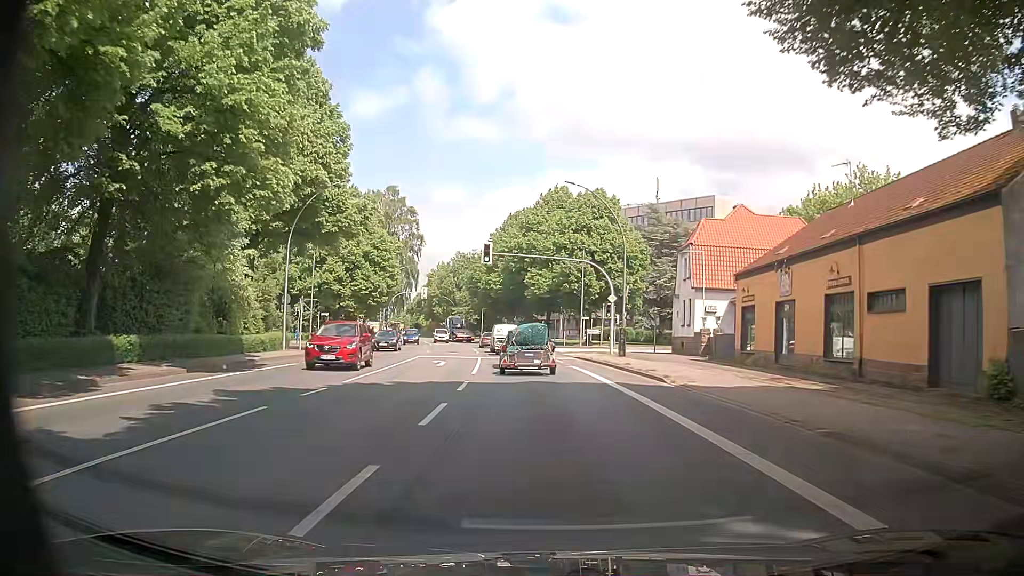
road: primary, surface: asphalt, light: Day
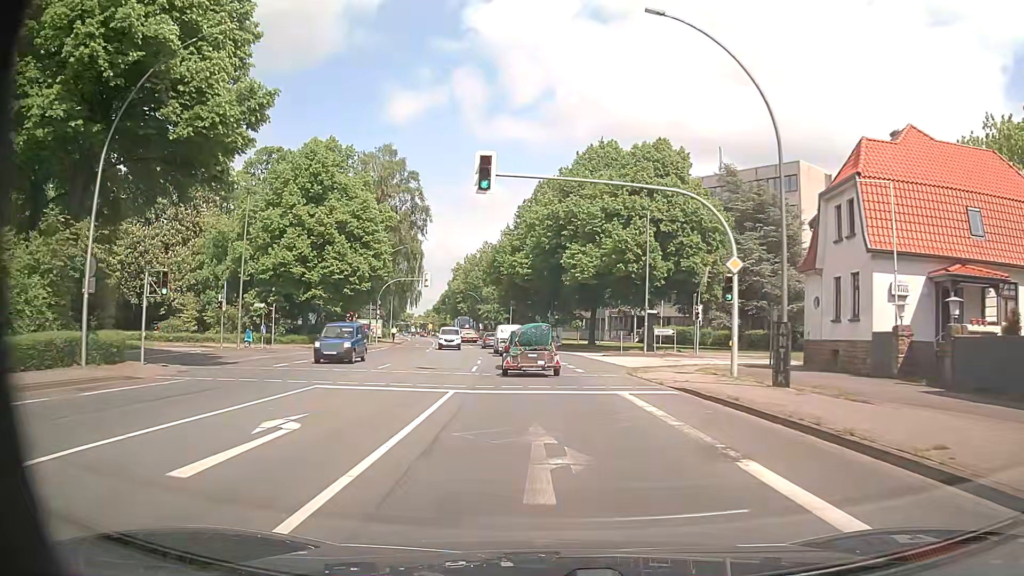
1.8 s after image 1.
(-0.6, +21.6) m; -3°
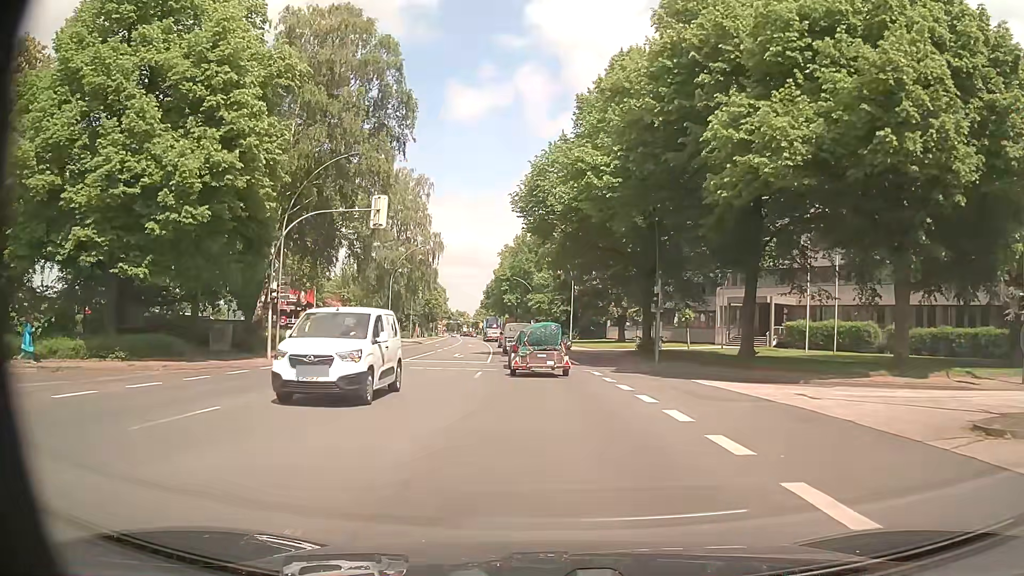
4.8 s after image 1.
(-1.7, +35.2) m; -5°
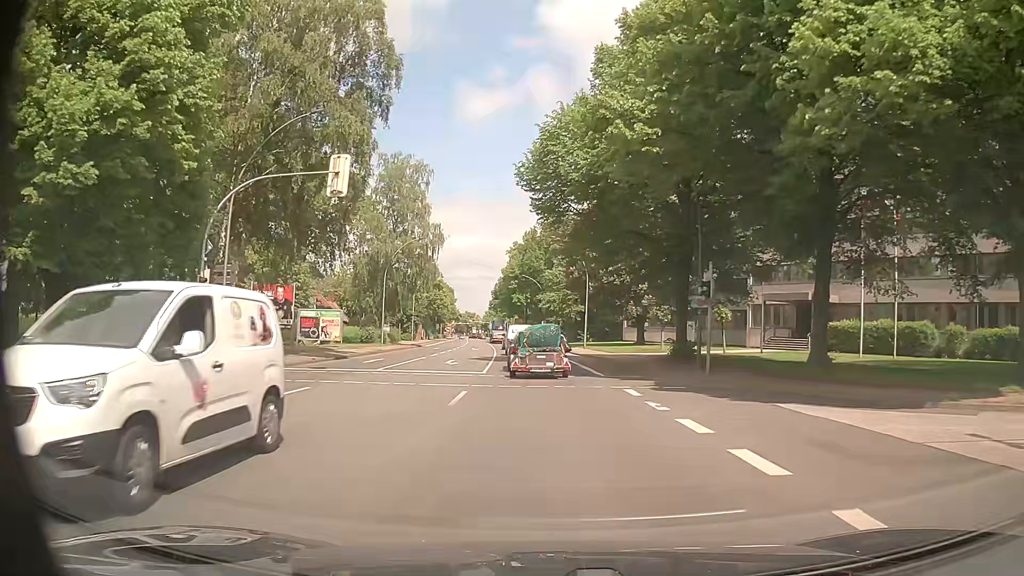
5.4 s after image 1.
(-0.1, +7.0) m; -1°
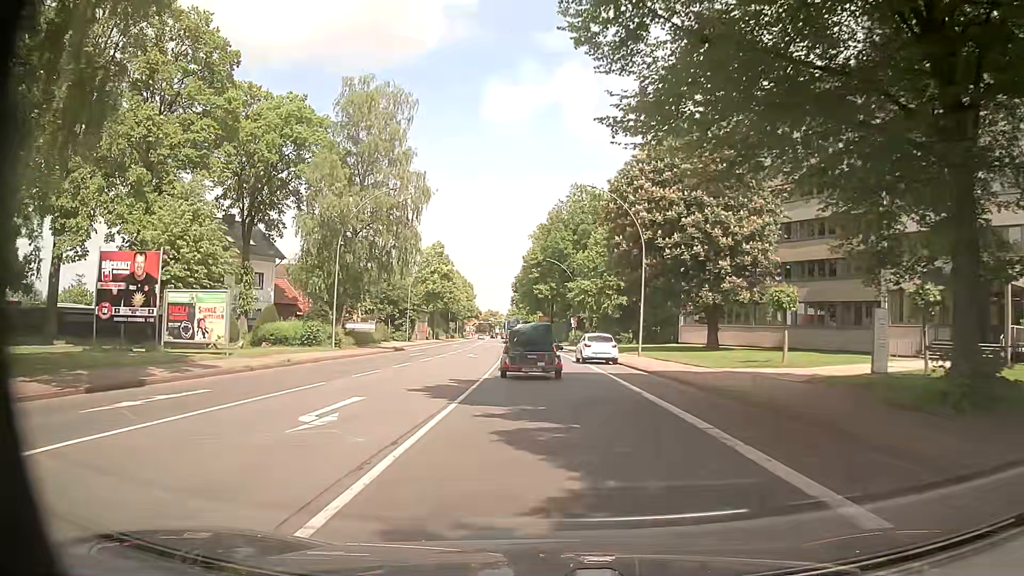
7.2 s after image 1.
(-0.6, +20.8) m; -2°
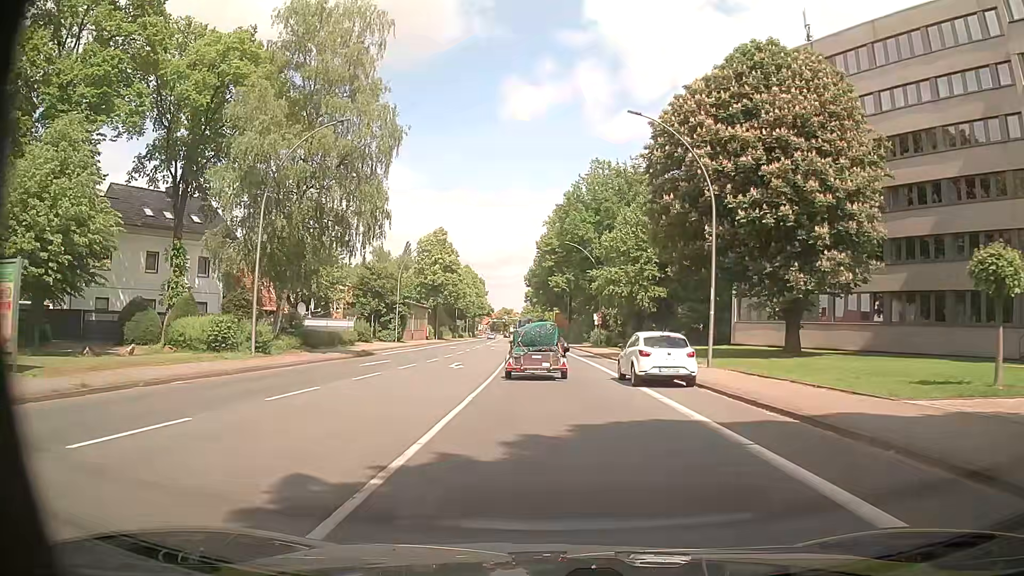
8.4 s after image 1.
(-0.2, +13.6) m; -2°
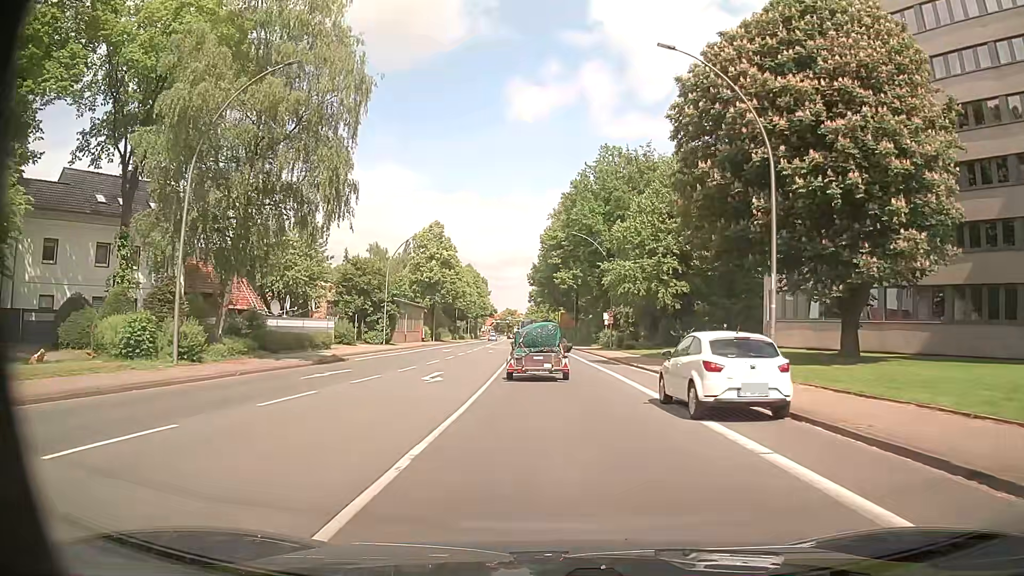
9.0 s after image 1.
(0.0, +6.7) m; 0°
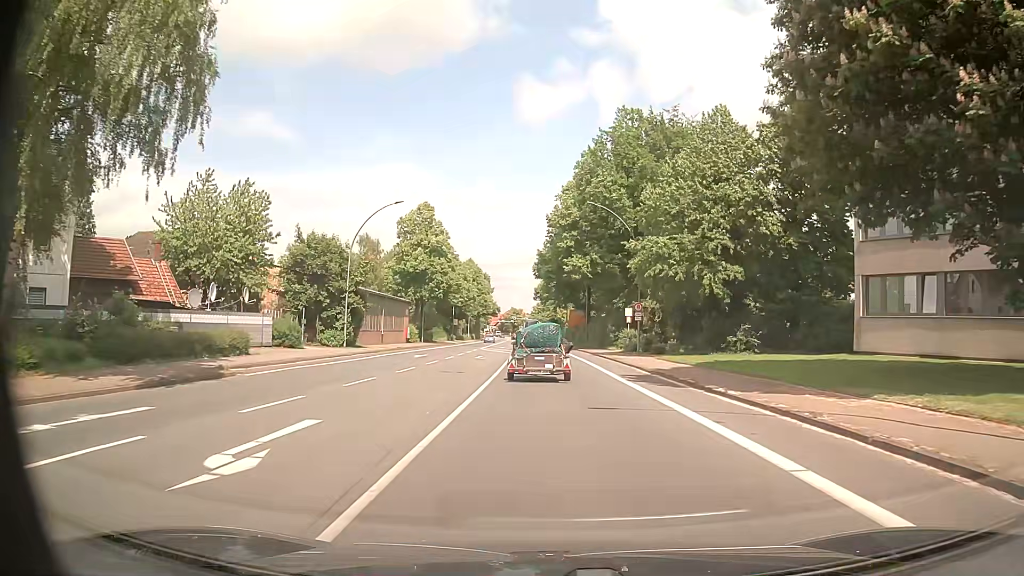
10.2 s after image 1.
(-0.1, +13.3) m; -1°
(0, +10) (0, +20) (0, +30) (0, +40) (0, +50) (0, +60) (-1, +70) (-1, +80) (-1, +90) (-2, +100) m
